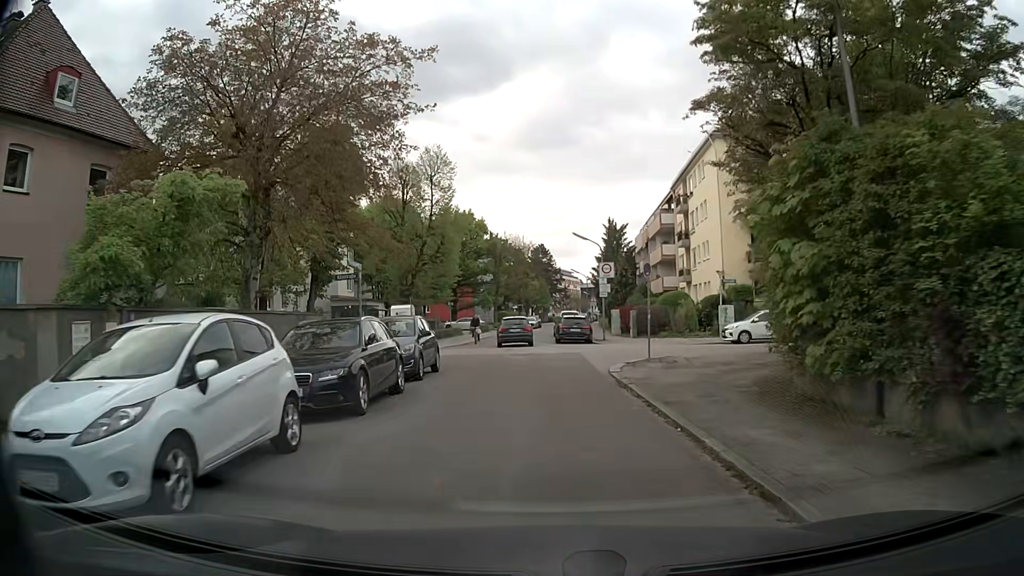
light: Day
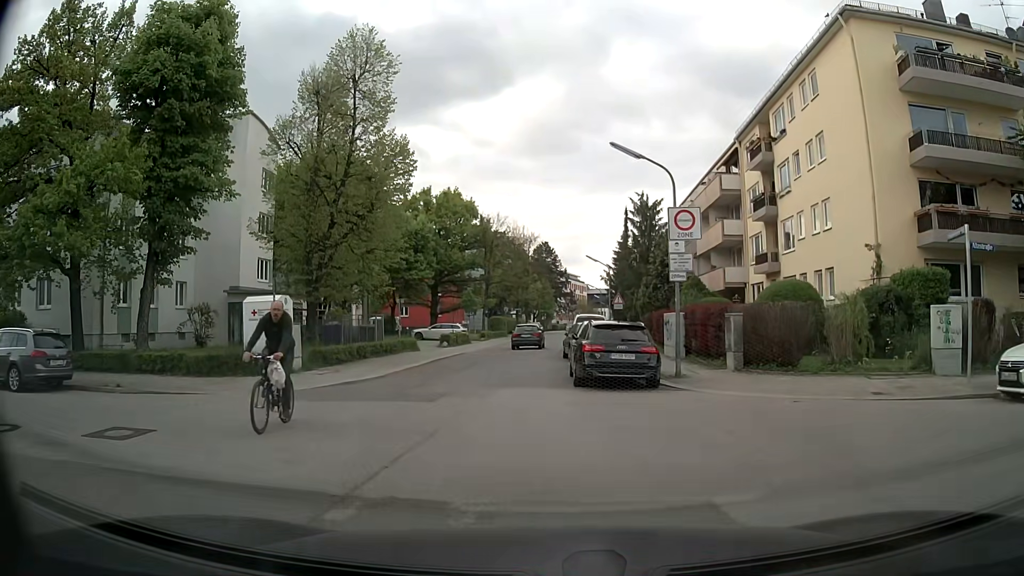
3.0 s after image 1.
(0.0, +19.9) m; +1°
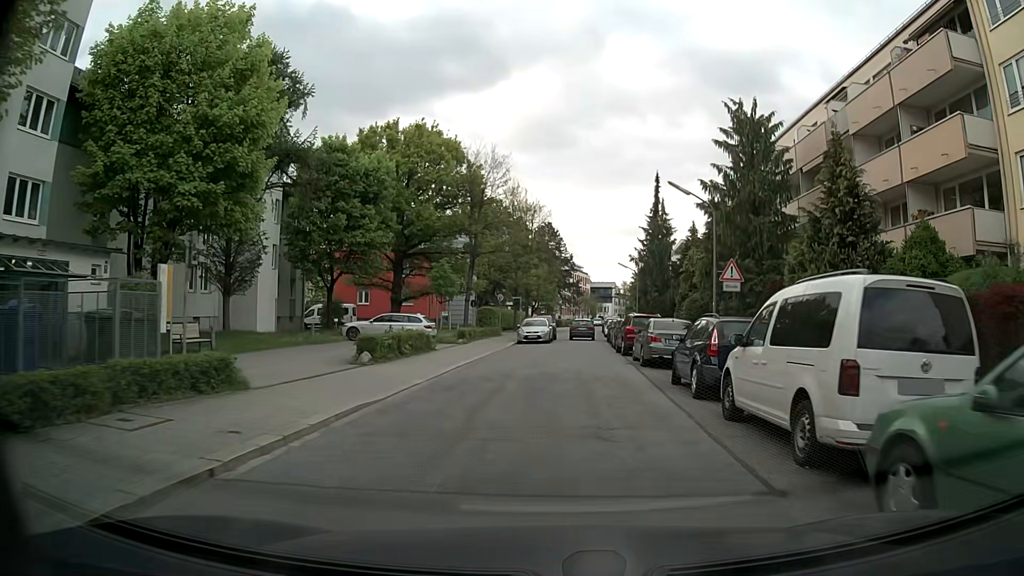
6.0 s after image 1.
(-1.9, +24.2) m; 0°
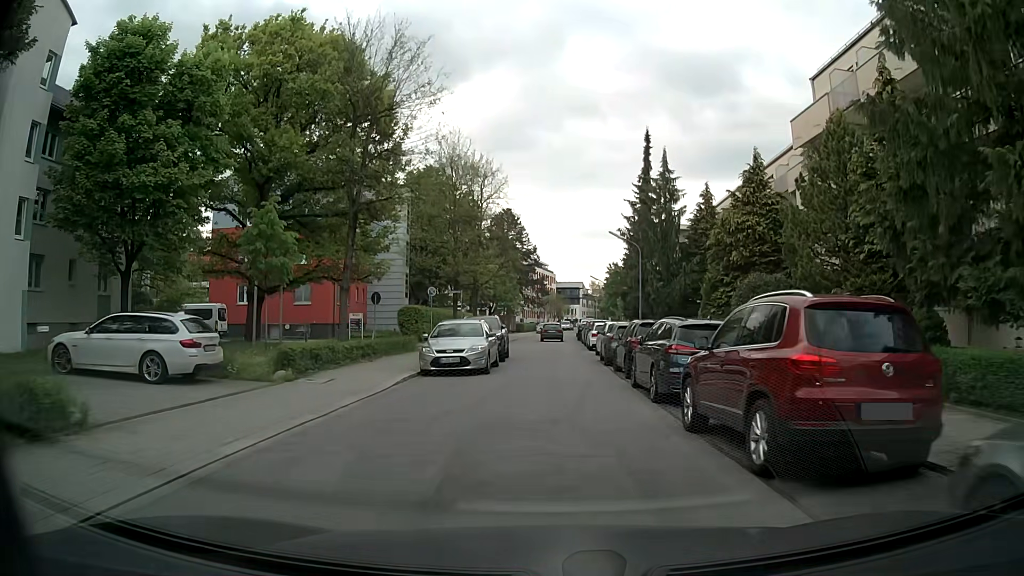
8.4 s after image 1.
(+0.7, +20.6) m; +3°
(0, +10) (0, +20) (0, +30) (0, +40) (+1, +50) (+1, +60) (+1, +70) (+2, +80) (+2, +90) (+3, +100) m
